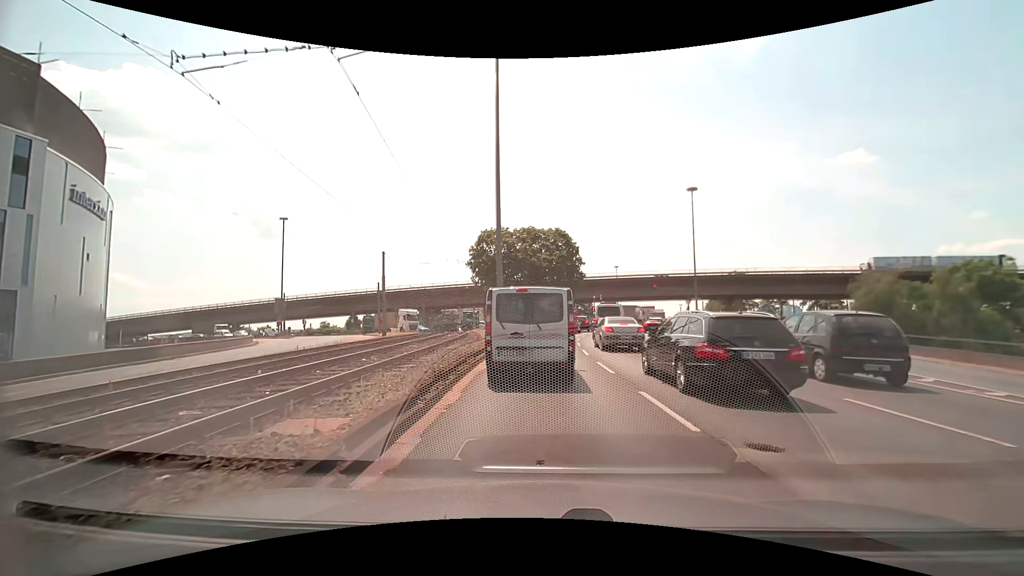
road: primary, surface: asphalt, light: Day
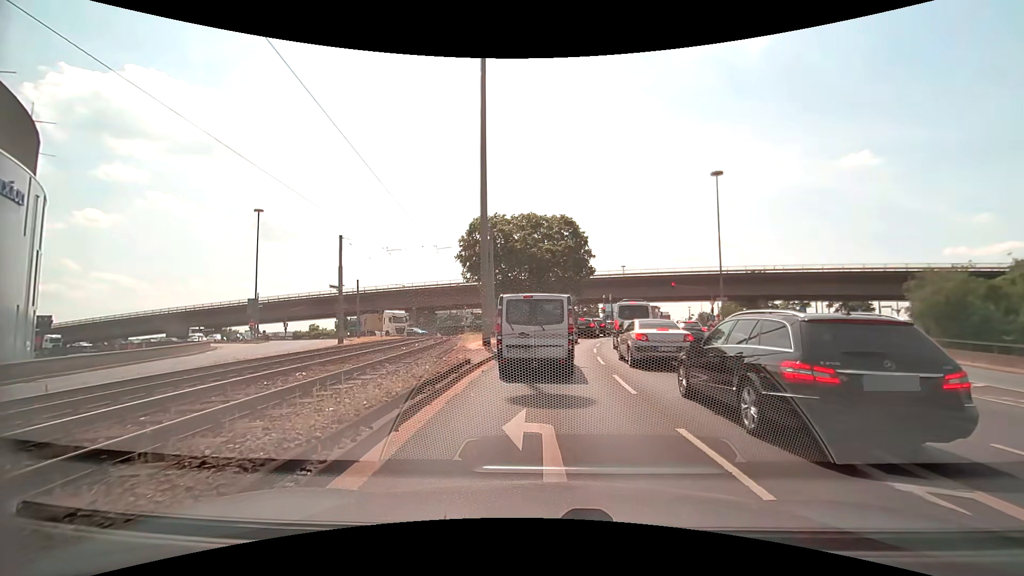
(+0.1, +8.8) m; -1°
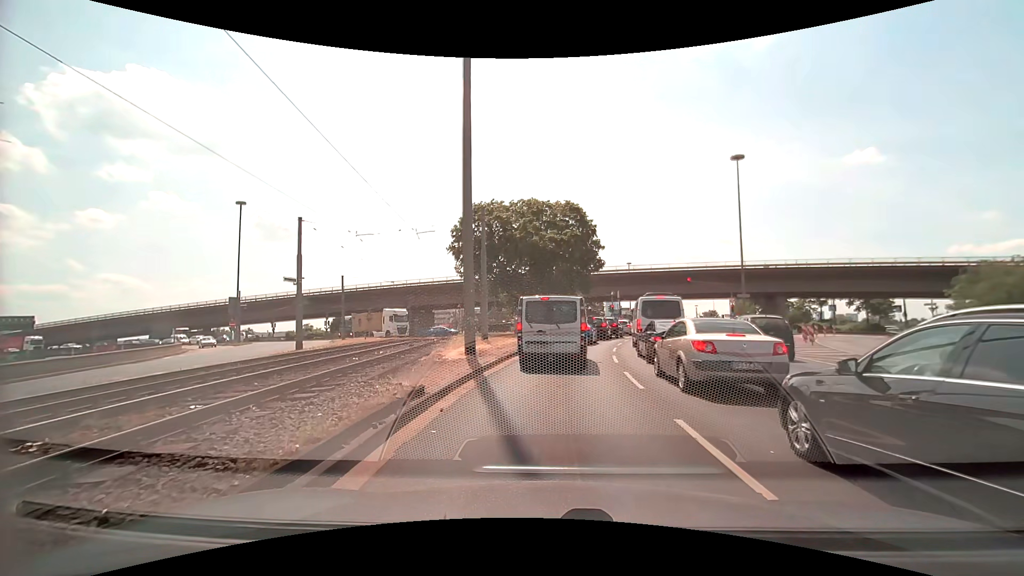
(0.0, +5.5) m; 0°
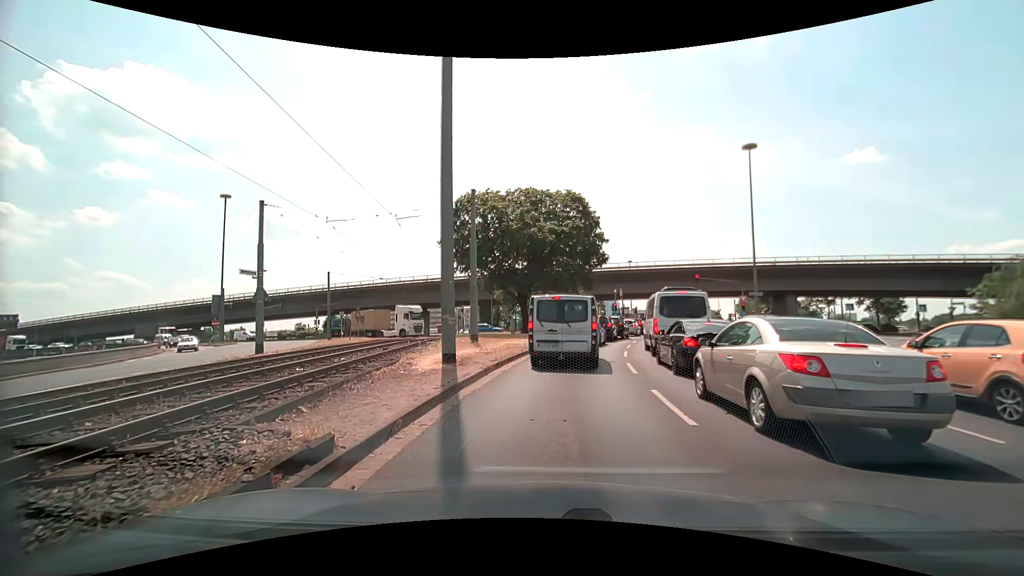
(0.0, +3.4) m; +2°
(0, +10) (+1, +20) (+2, +30) (+4, +40) (+6, +49) (+9, +59) (+12, +69) (+14, +78) (+16, +88) (+17, +98) m
